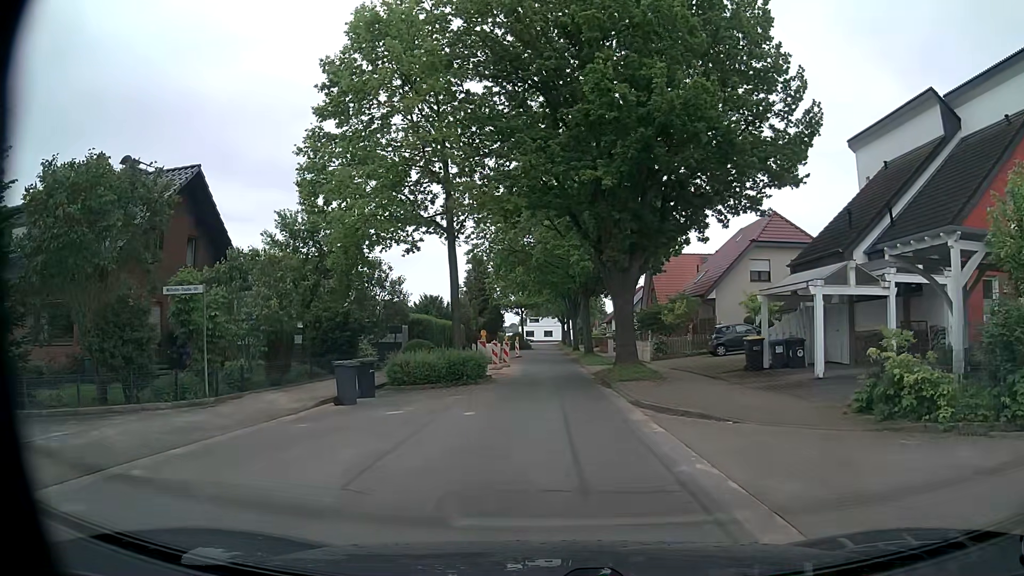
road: residential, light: Day
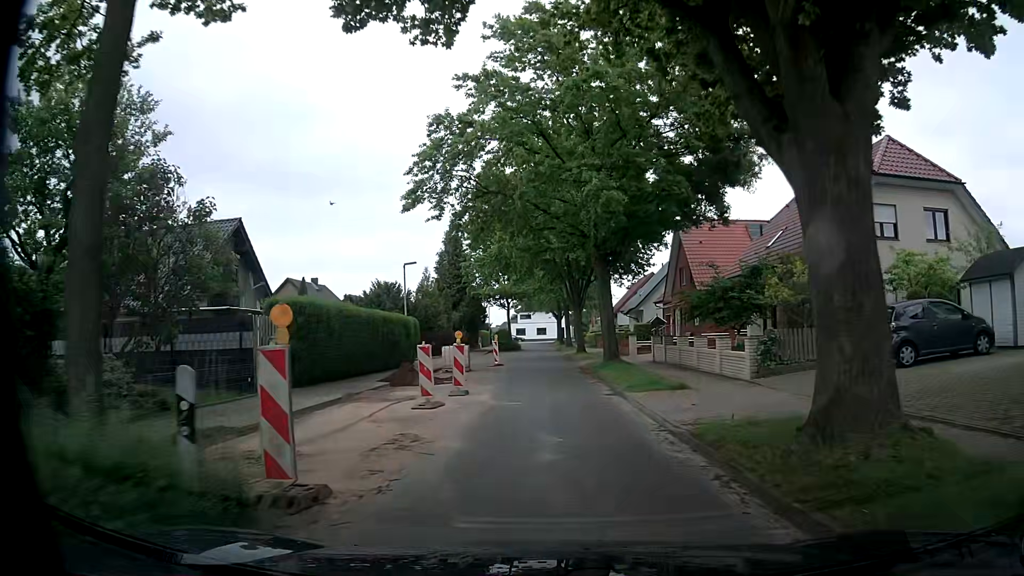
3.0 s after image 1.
(-0.2, +17.8) m; +1°
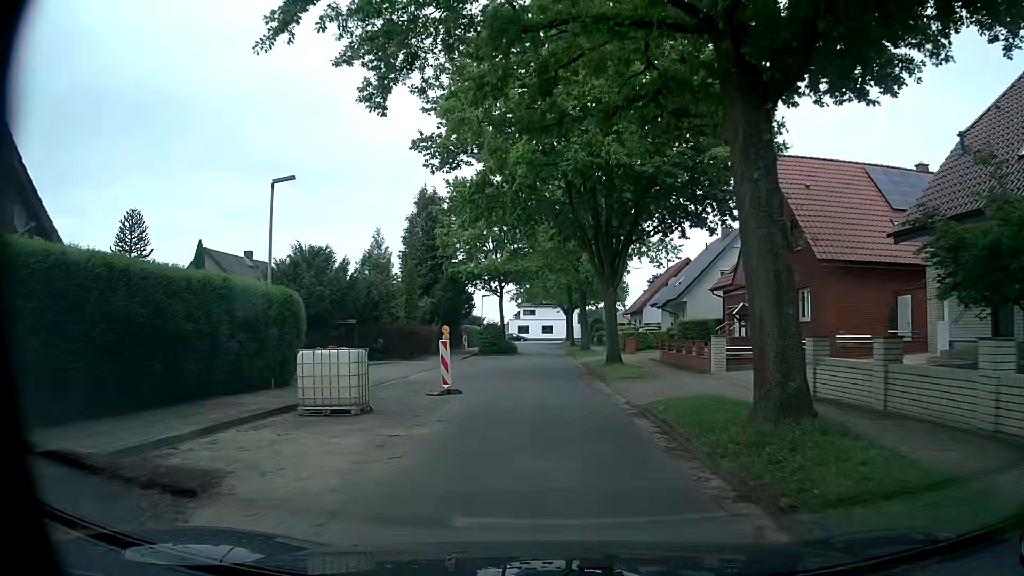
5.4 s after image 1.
(-0.2, +18.5) m; -2°
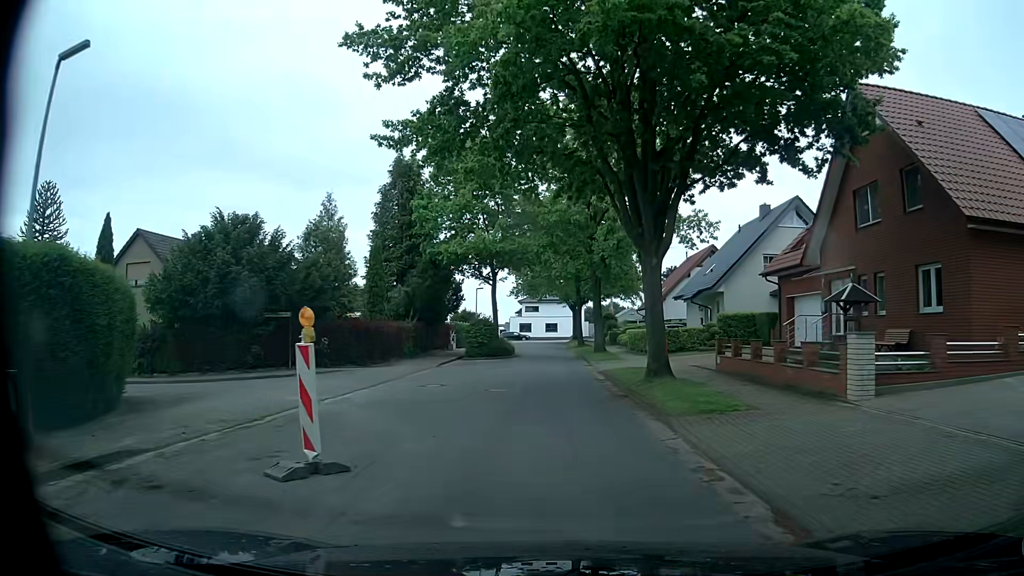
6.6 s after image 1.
(0.0, +9.5) m; 0°
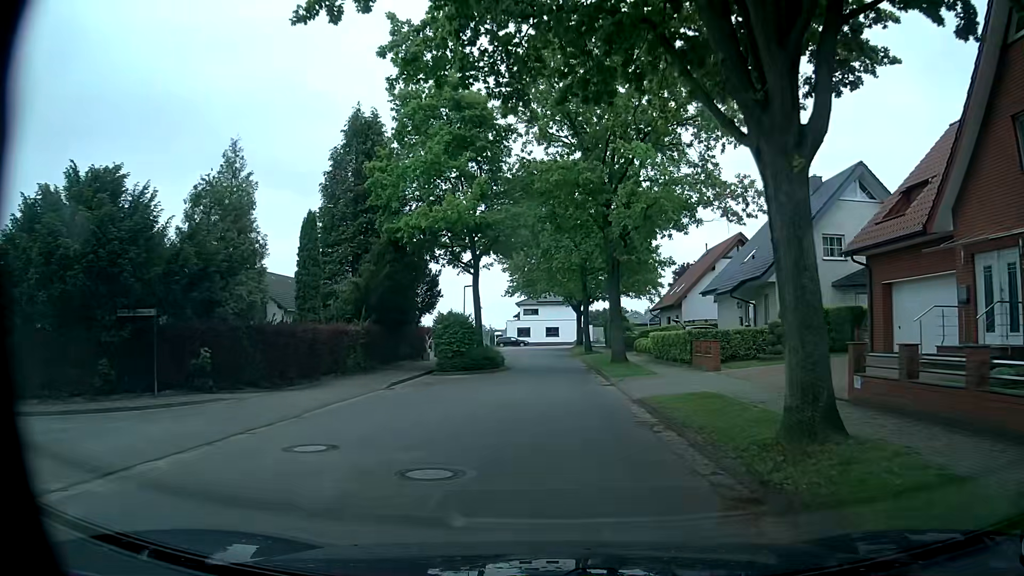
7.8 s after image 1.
(+0.1, +9.4) m; +1°
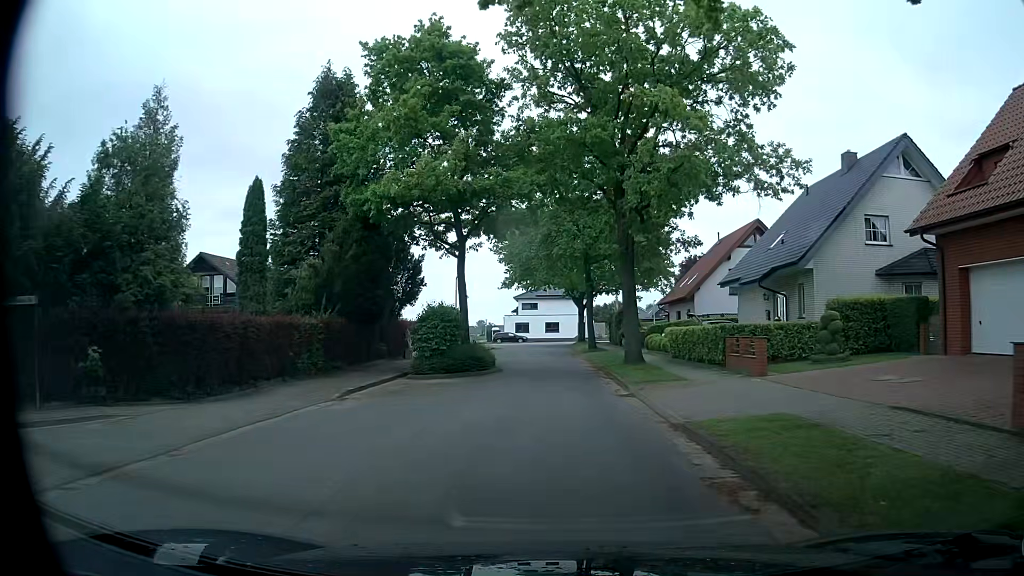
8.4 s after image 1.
(-0.1, +4.7) m; -2°
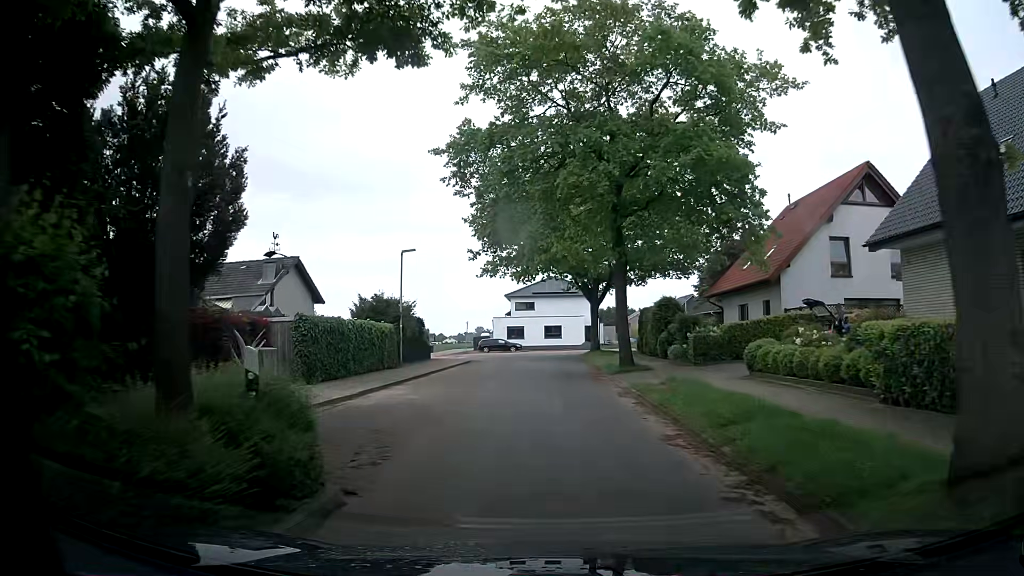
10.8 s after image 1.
(+0.5, +18.4) m; +2°
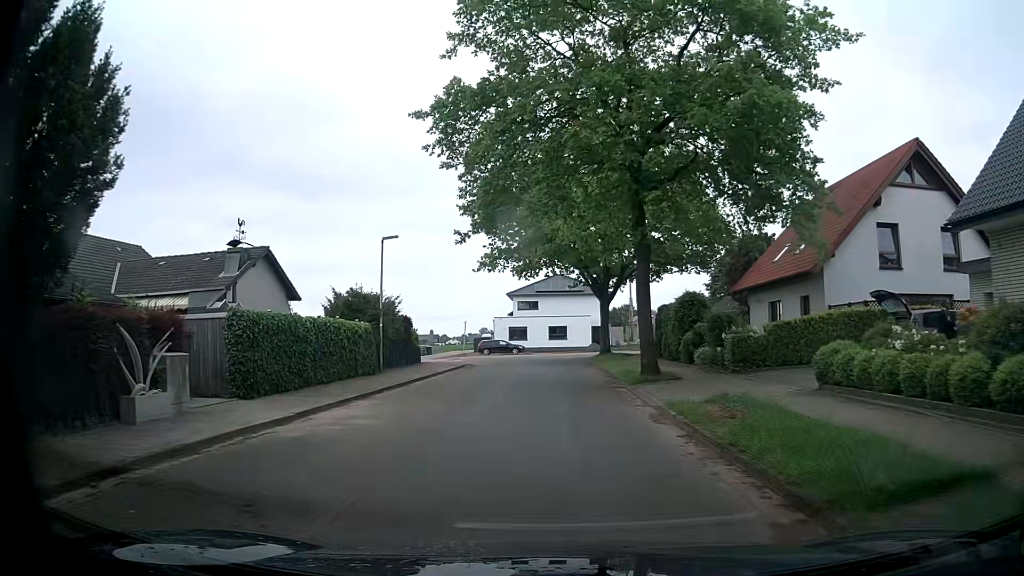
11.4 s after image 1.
(0.0, +4.5) m; 0°
